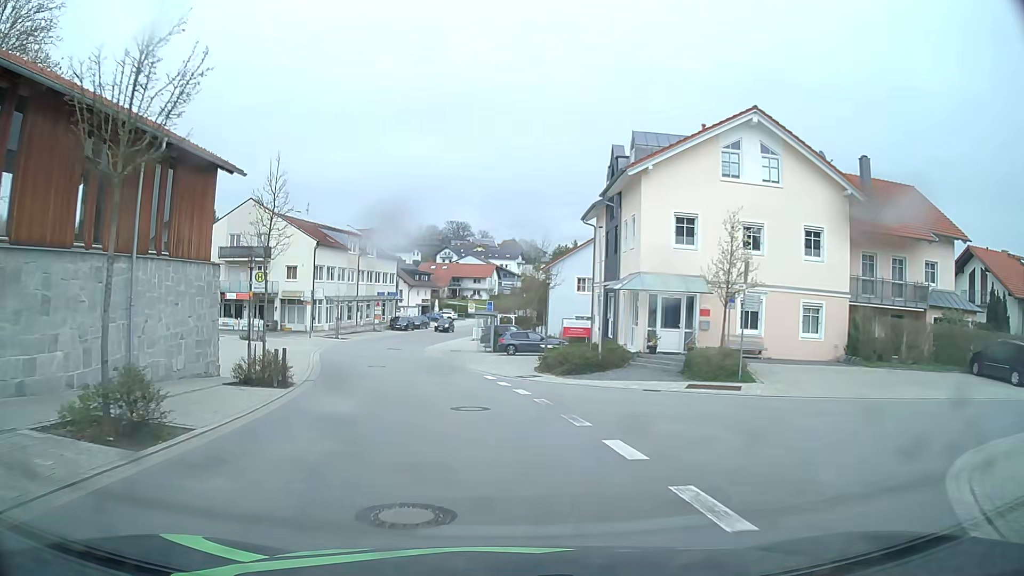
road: tertiary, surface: asphalt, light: Day
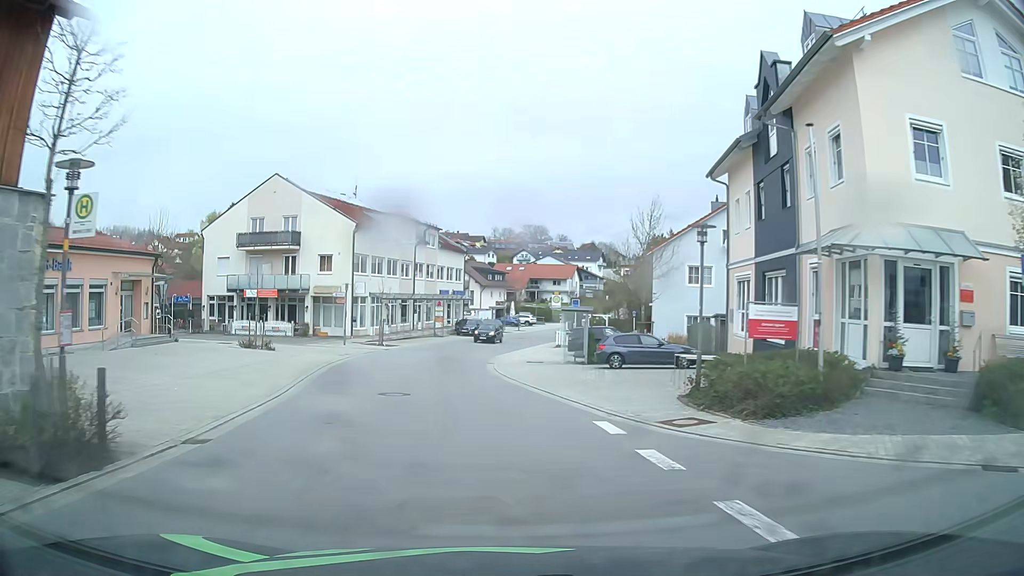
(-0.7, +12.5) m; -7°
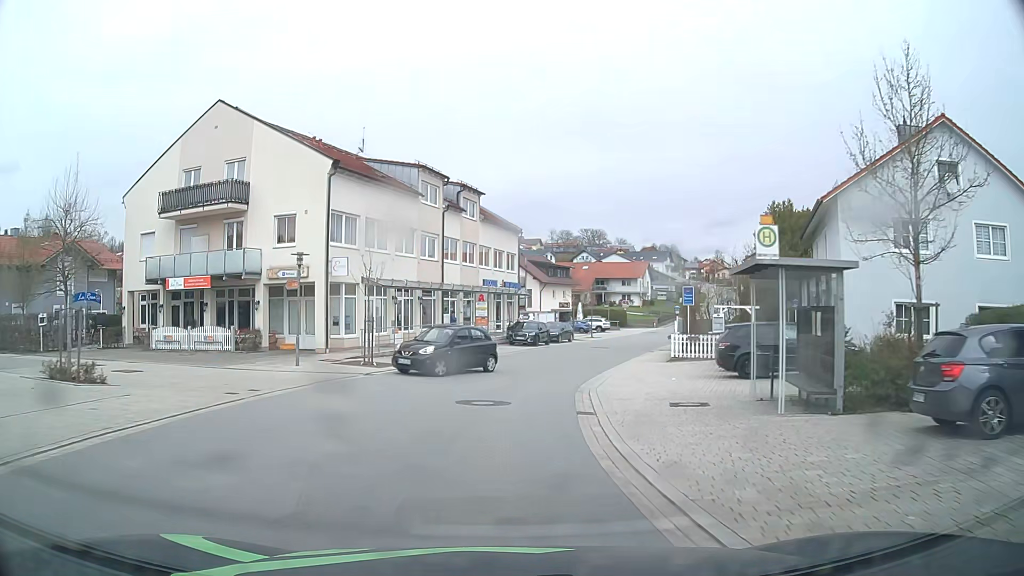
(-1.0, +19.5) m; -5°
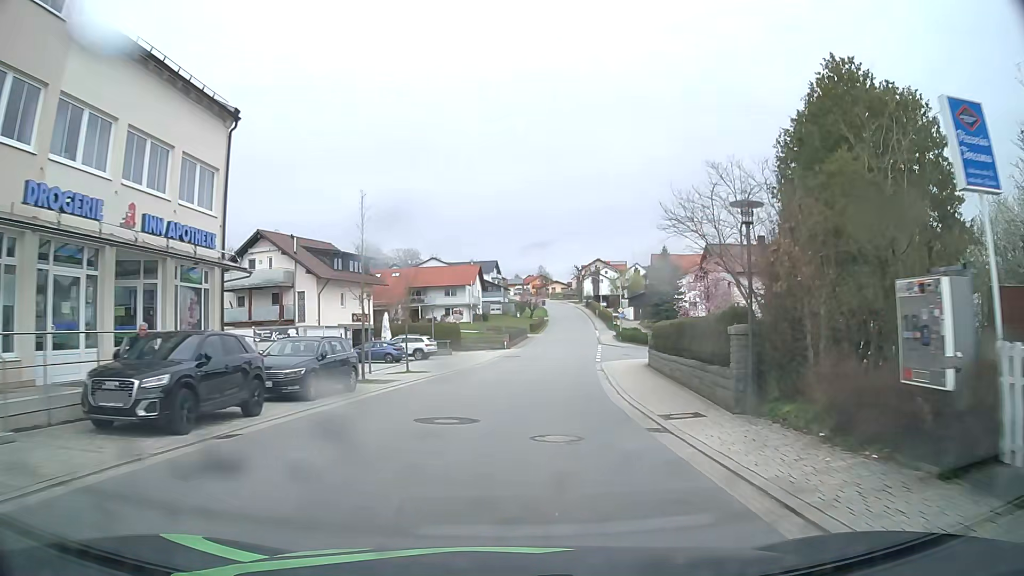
(+3.1, +32.2) m; +15°
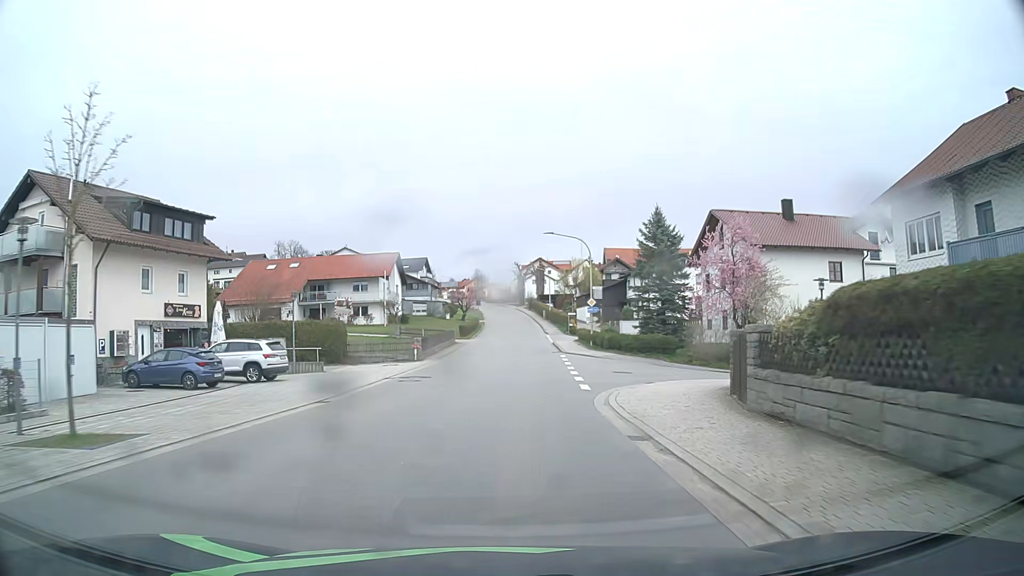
(+1.4, +20.8) m; +6°
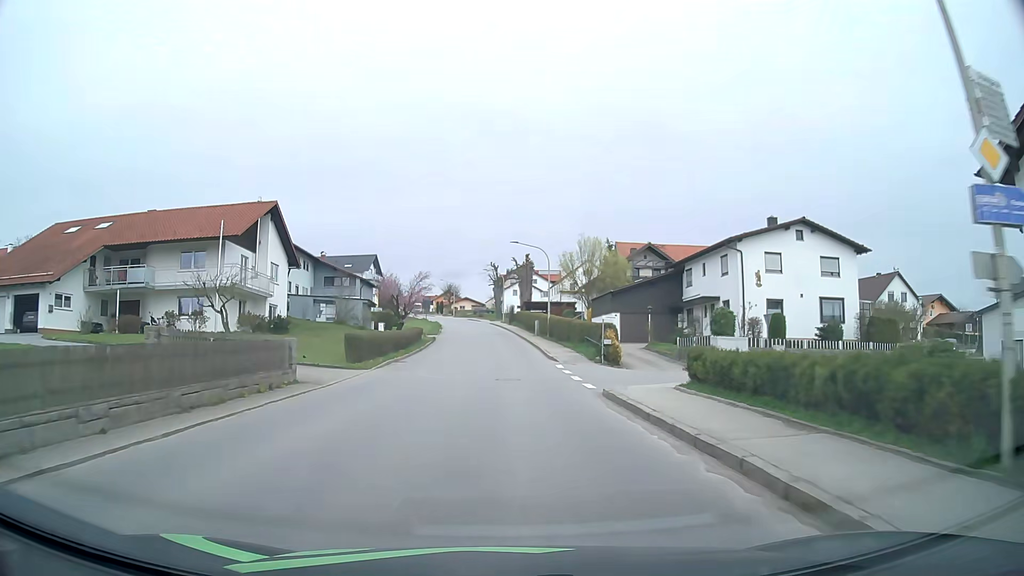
(+1.0, +37.9) m; +2°
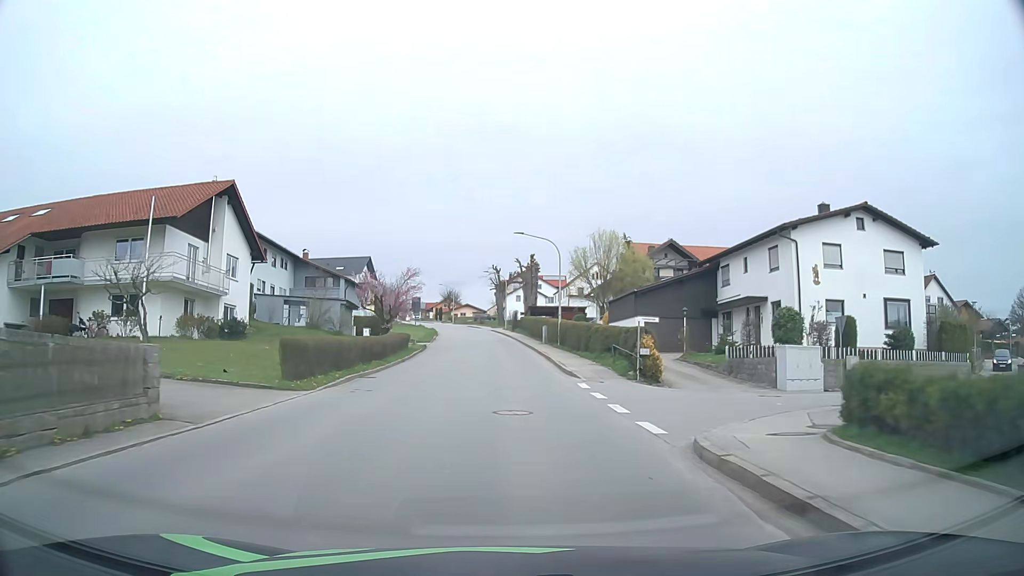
(0.0, +7.9) m; 0°
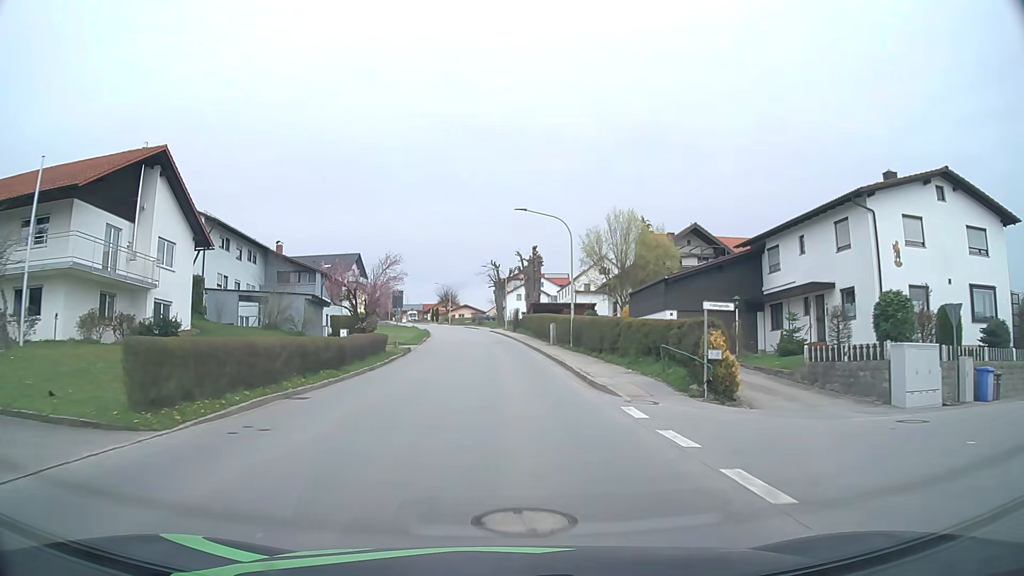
(0.0, +8.0) m; 0°
(0, +10) (0, +20) (0, +30) (-1, +40) (-1, +50) (-2, +60) (-3, +70) (-4, +80) (-6, +90) (-8, +99) m
